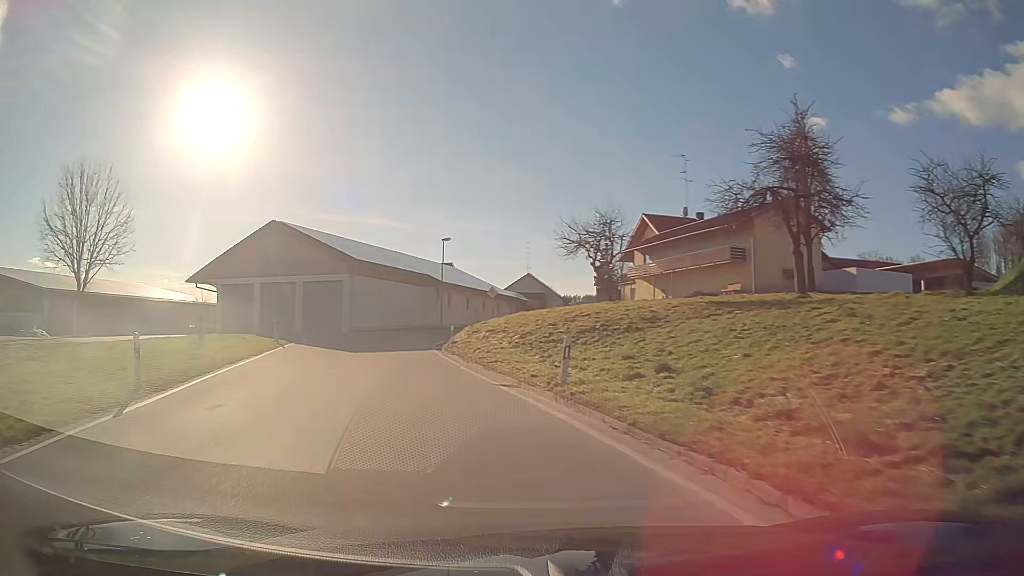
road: secondary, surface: asphalt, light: Day
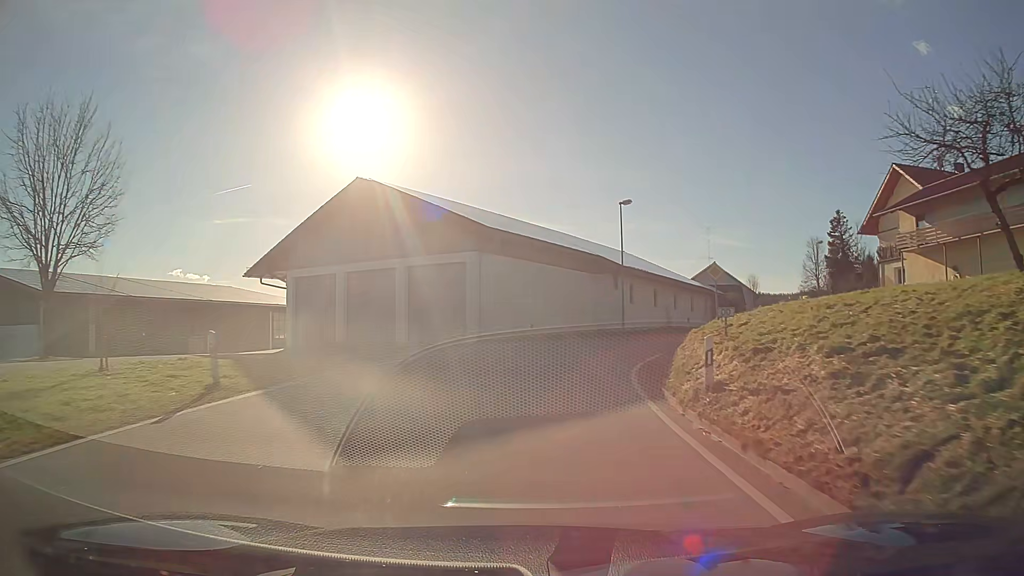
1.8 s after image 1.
(-2.7, +19.7) m; -10°
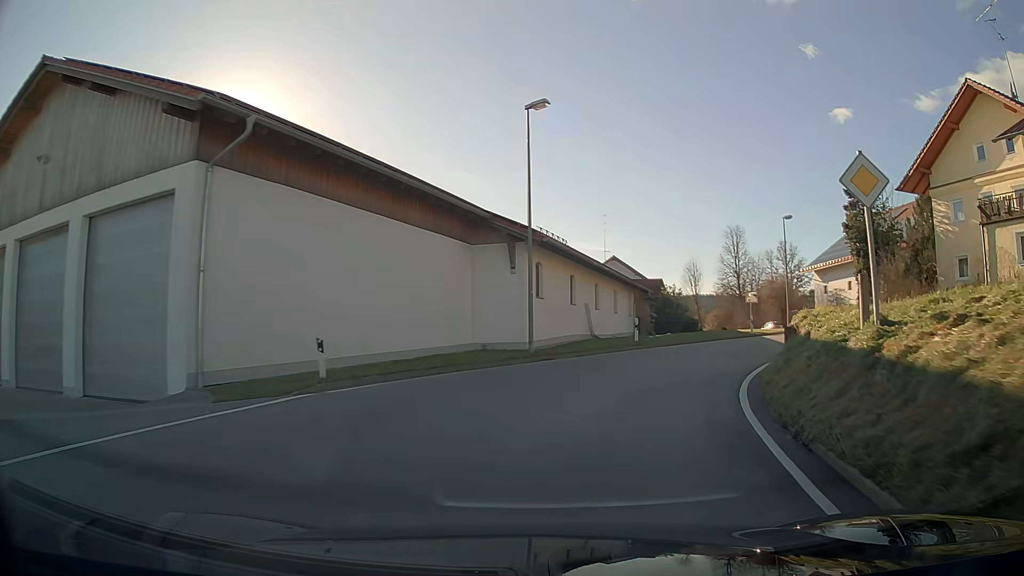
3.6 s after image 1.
(+1.7, +20.0) m; +14°
(+1, +10) (+5, +19) (+10, +28) (+16, +36) (+20, +45) (+22, +55) (+21, +65) (+21, +75) (+20, +85) (+19, +95) m
